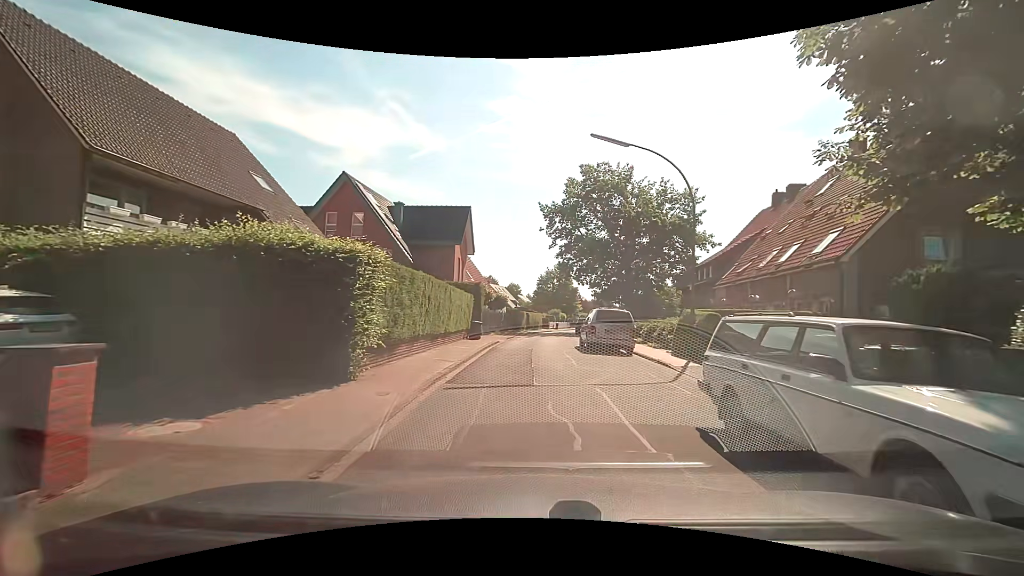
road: residential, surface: asphalt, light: Day
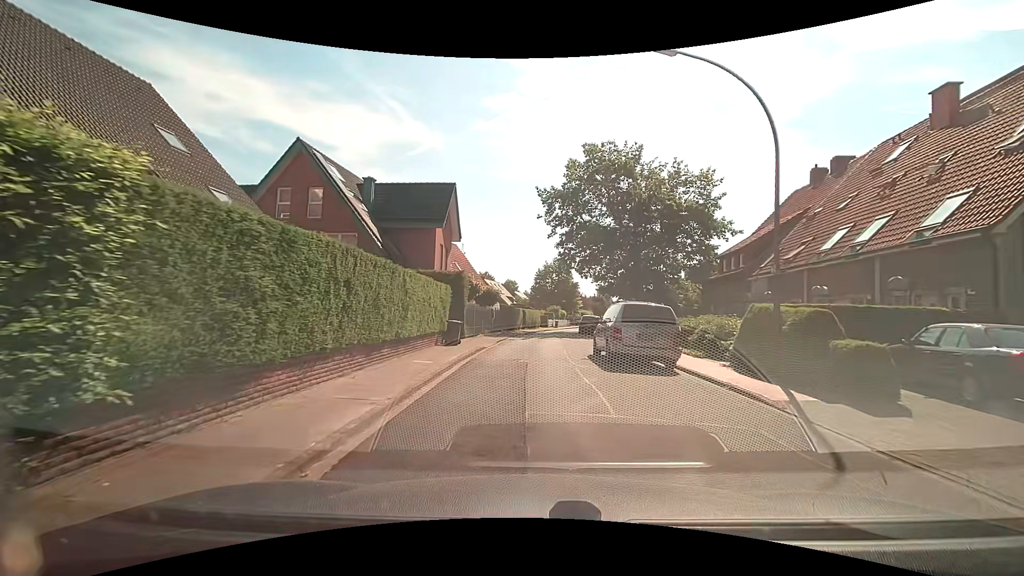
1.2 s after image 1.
(+0.1, +6.4) m; +2°
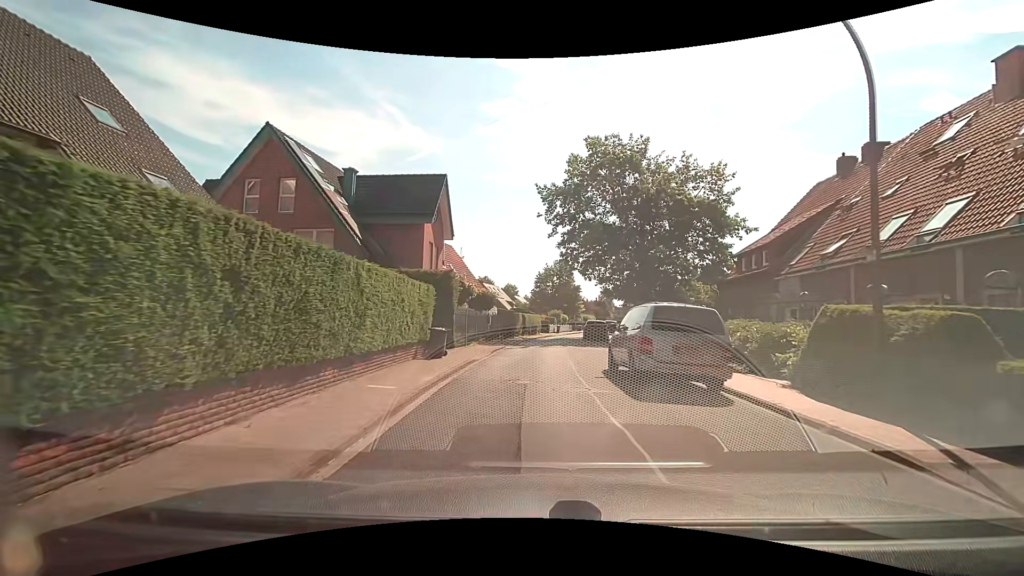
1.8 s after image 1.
(-0.1, +3.4) m; 0°
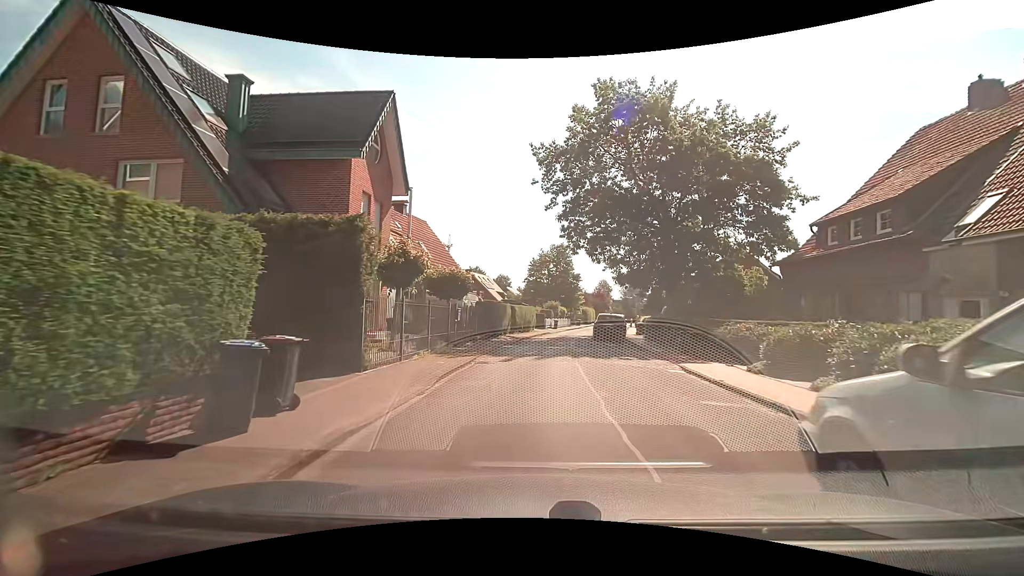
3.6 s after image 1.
(-0.1, +10.5) m; -1°
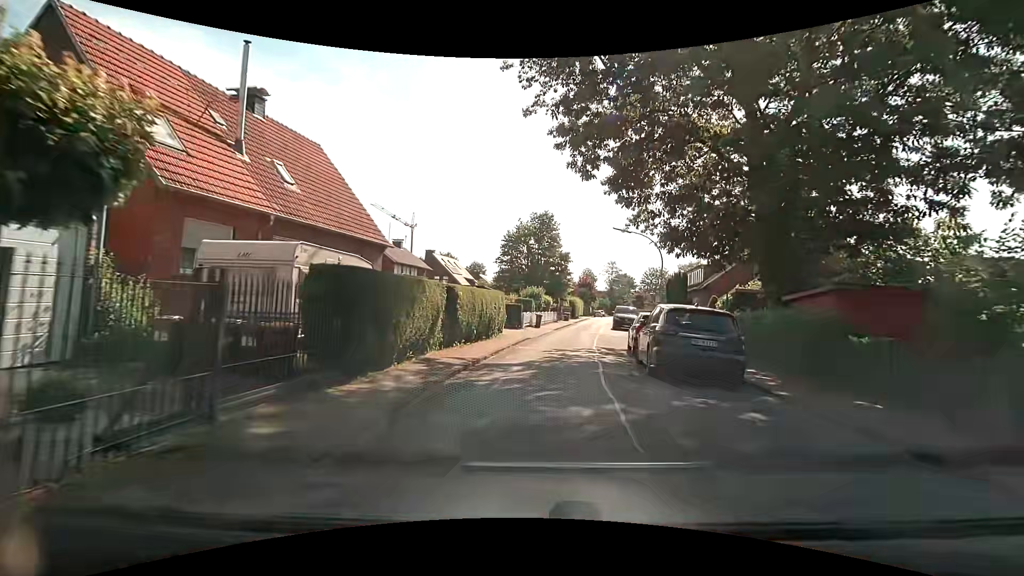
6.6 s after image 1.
(+0.6, +18.5) m; +3°
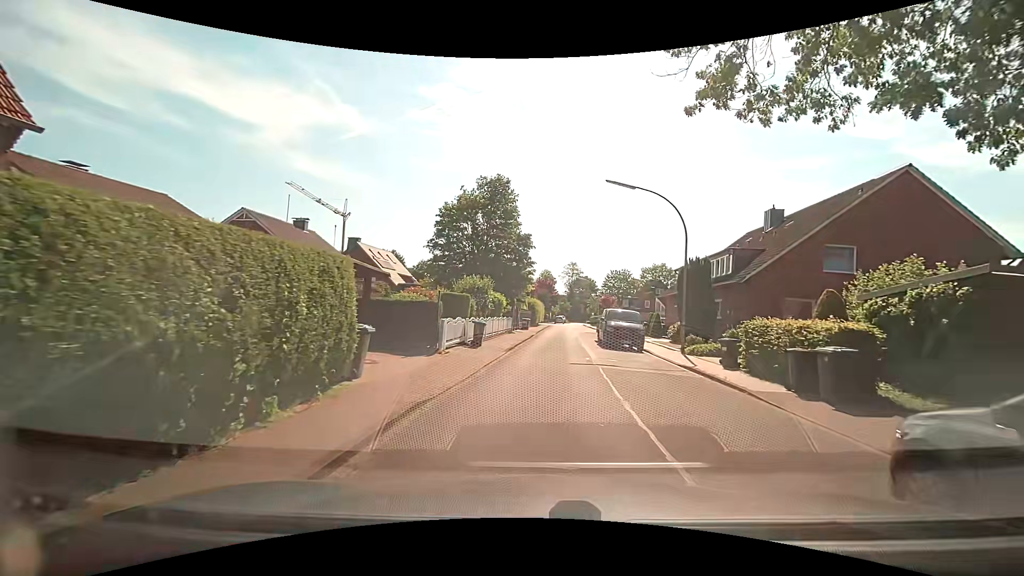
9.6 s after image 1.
(+0.6, +15.9) m; +5°
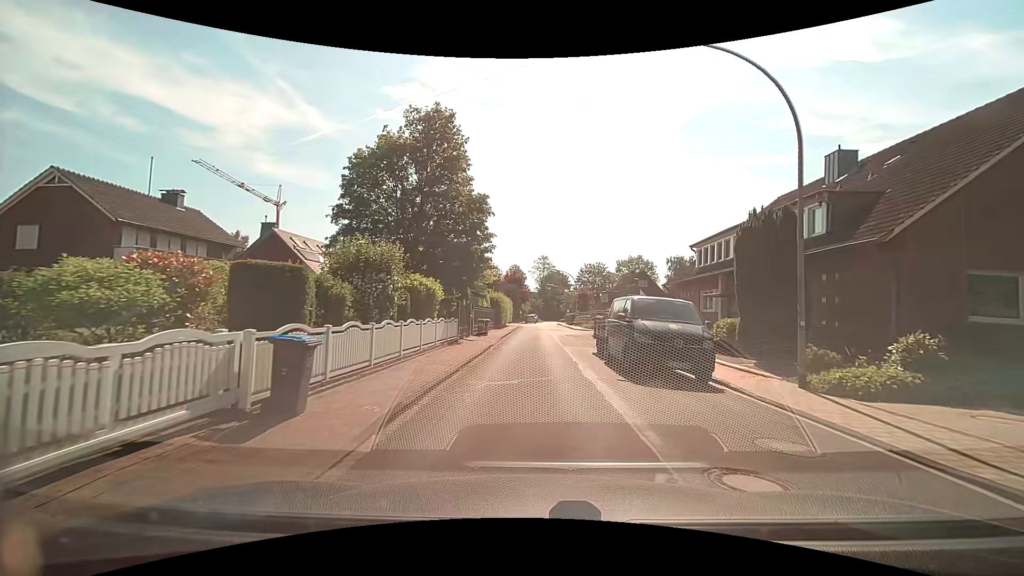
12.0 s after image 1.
(+0.5, +12.8) m; +4°
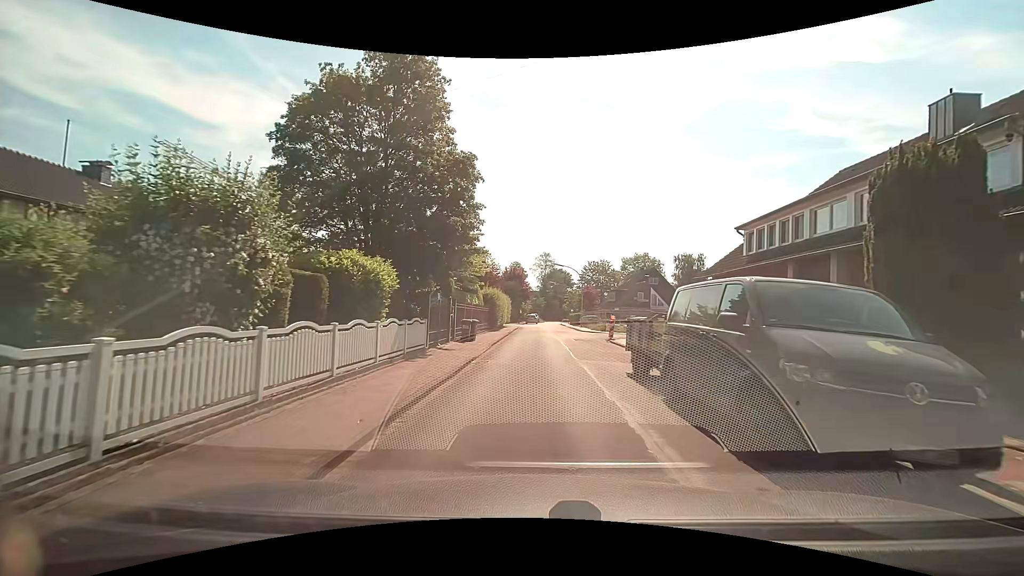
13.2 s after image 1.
(-0.1, +6.7) m; -1°
(0, +10) (+1, +20) (+2, +30) (+3, +40) (+4, +50) (+4, +60) (-4, +65) (-14, +65) (-24, +65) (-34, +66) m
